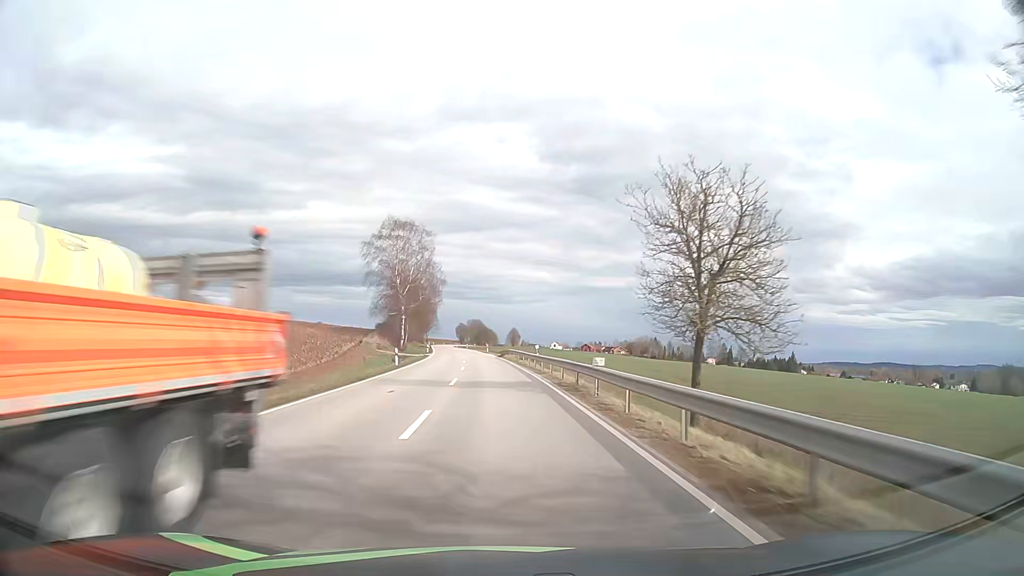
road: secondary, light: Day
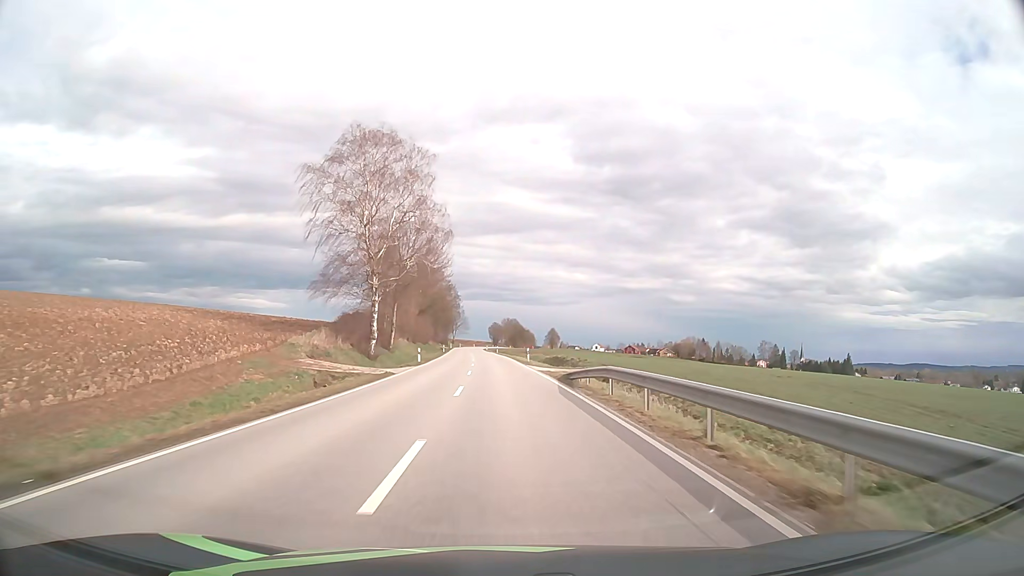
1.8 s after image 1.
(-1.2, +40.3) m; -3°
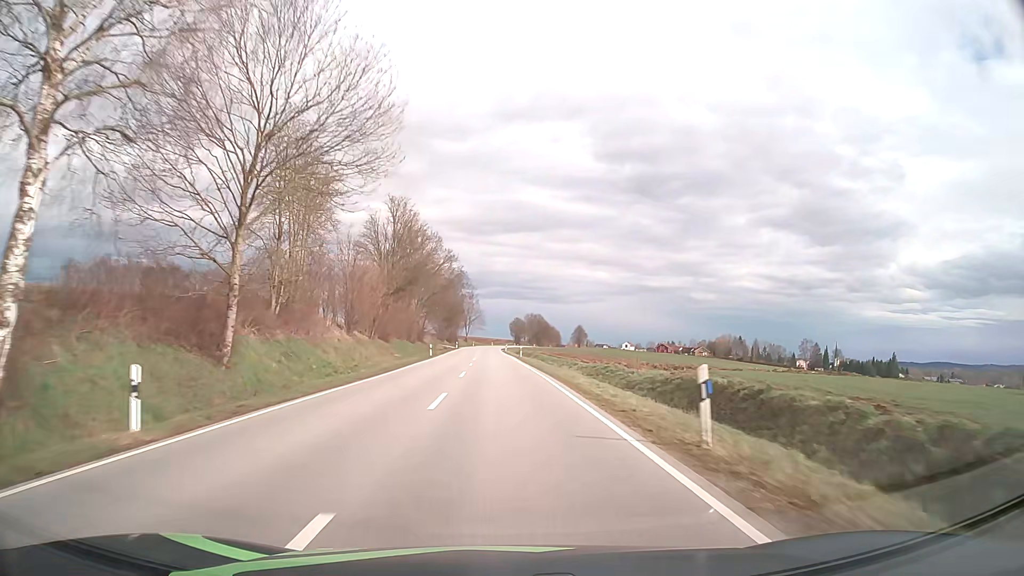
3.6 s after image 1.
(-0.6, +40.4) m; -2°
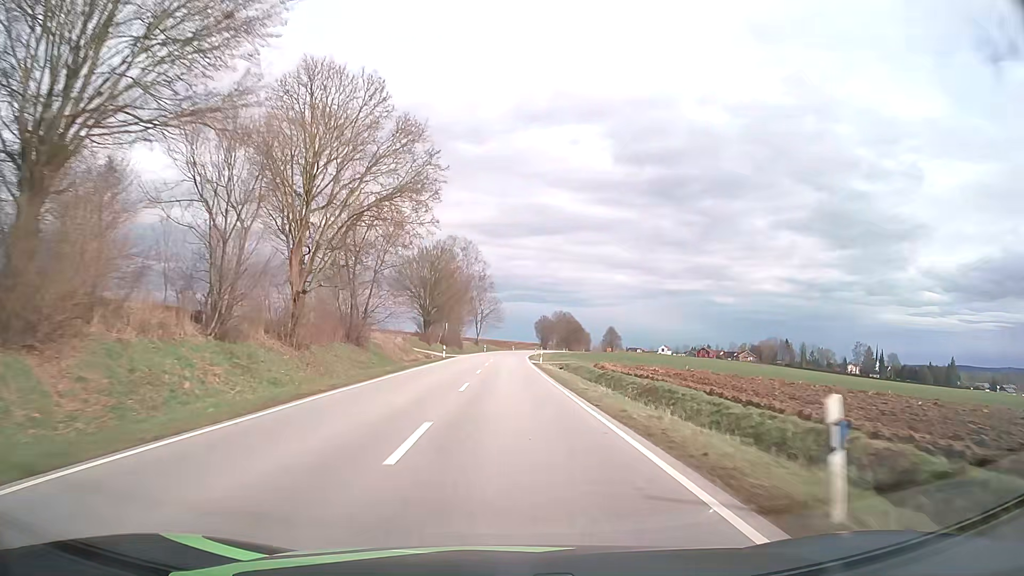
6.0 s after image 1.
(-1.2, +53.9) m; -2°
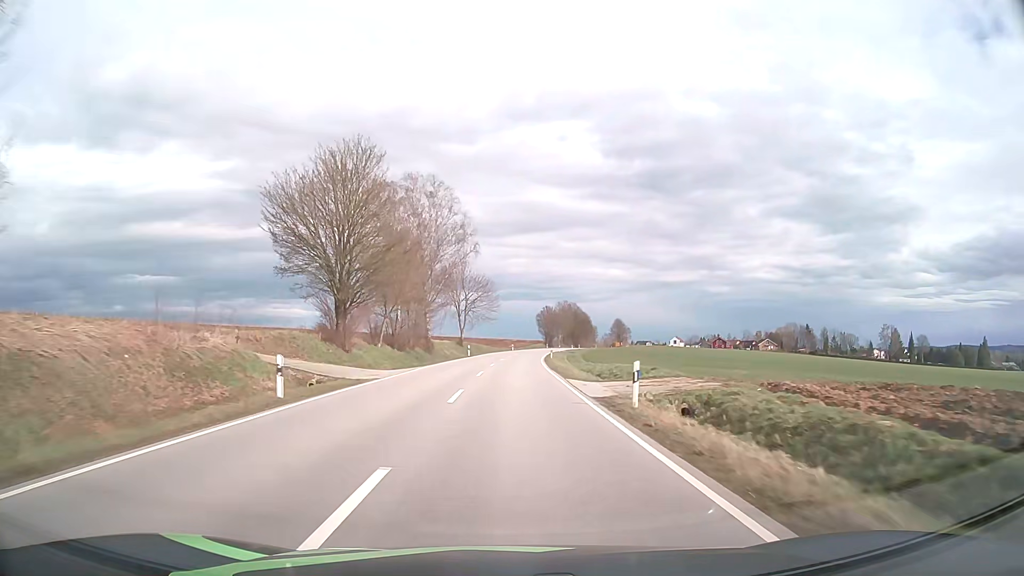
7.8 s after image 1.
(+0.1, +40.5) m; 0°
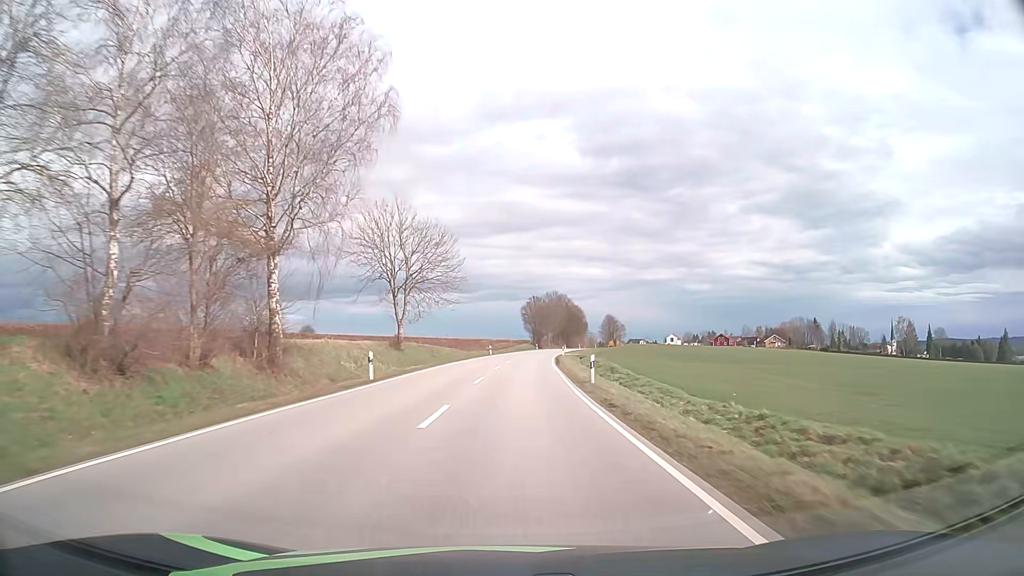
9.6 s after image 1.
(+0.5, +40.5) m; +2°
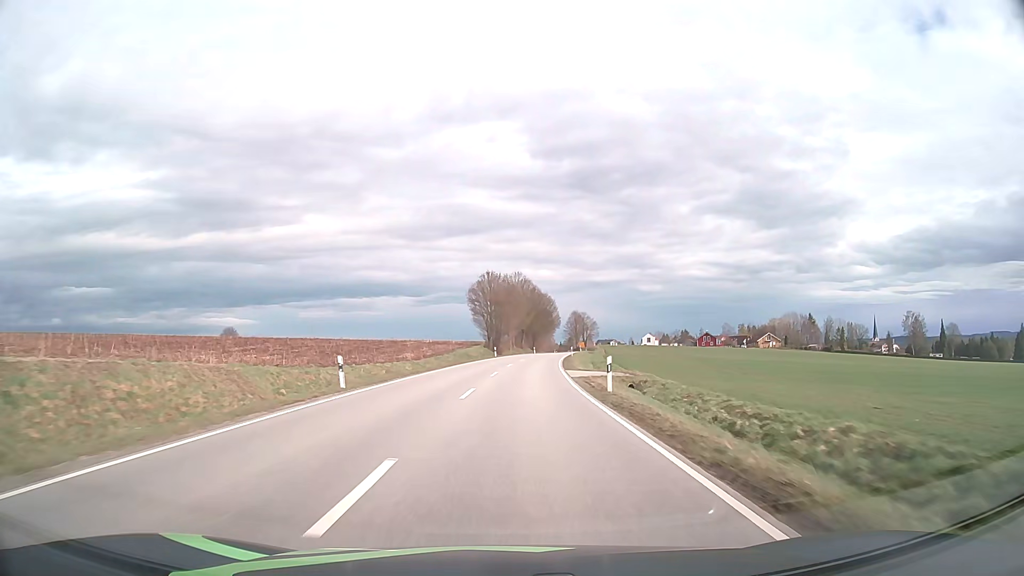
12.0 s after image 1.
(+1.8, +54.0) m; +4°
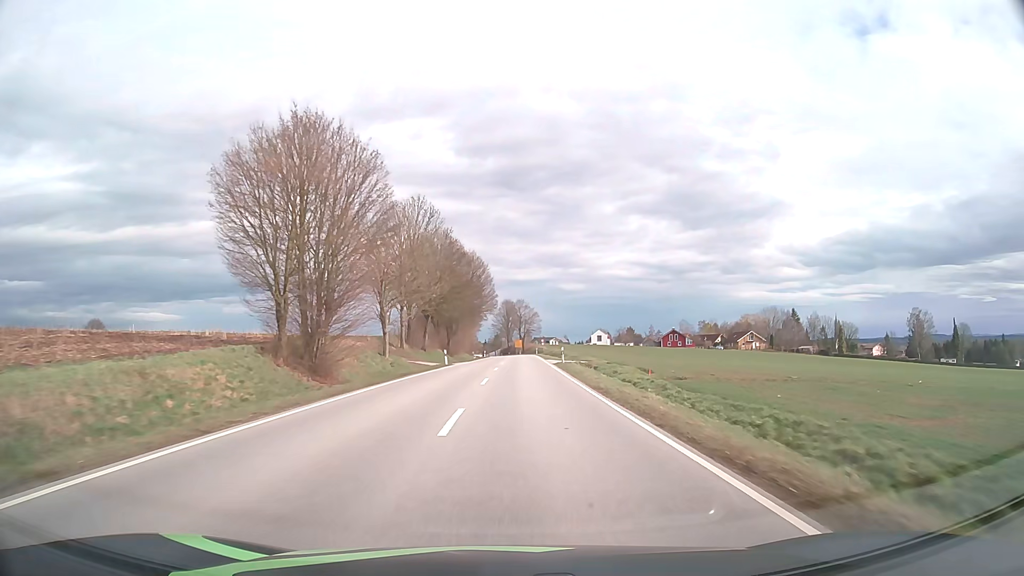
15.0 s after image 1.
(+3.5, +66.8) m; +7°
(0, +10) (0, +20) (+1, +30) (+1, +40) (+1, +50) (+1, +60) (+2, +70) (+2, +80) (+2, +90) (+2, +100) m
